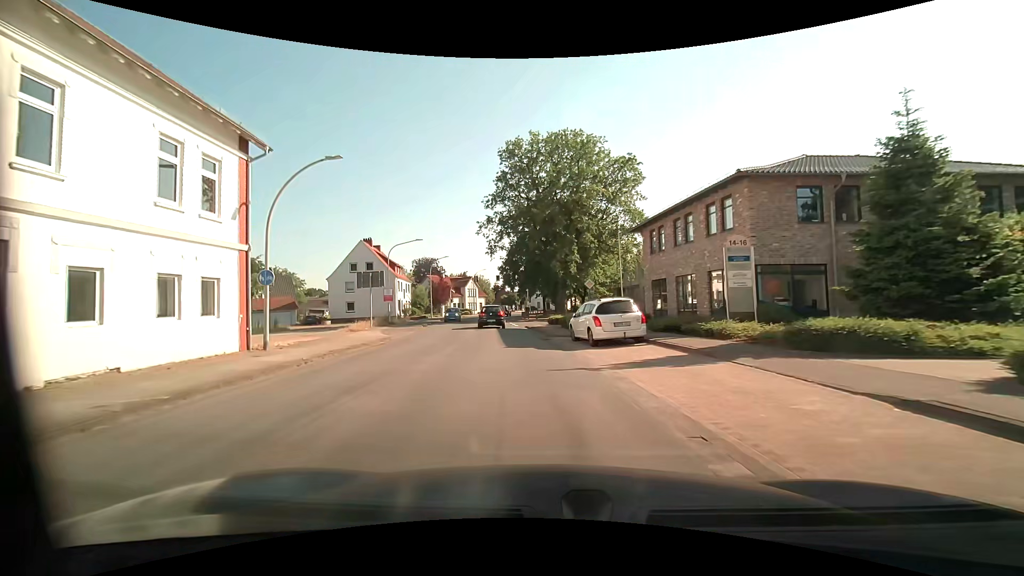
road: secondary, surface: asphalt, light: Day
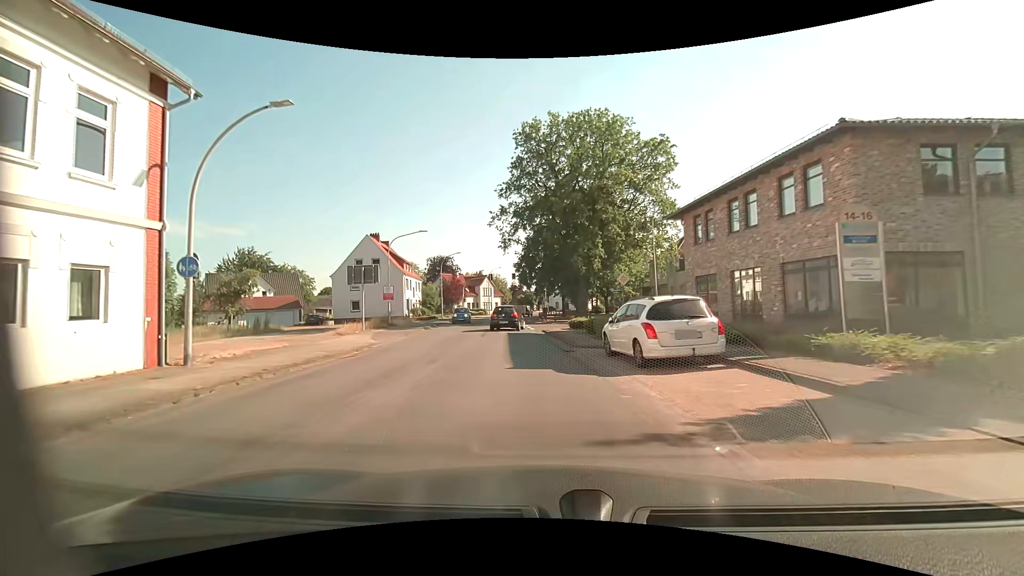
(-0.1, +5.3) m; -2°
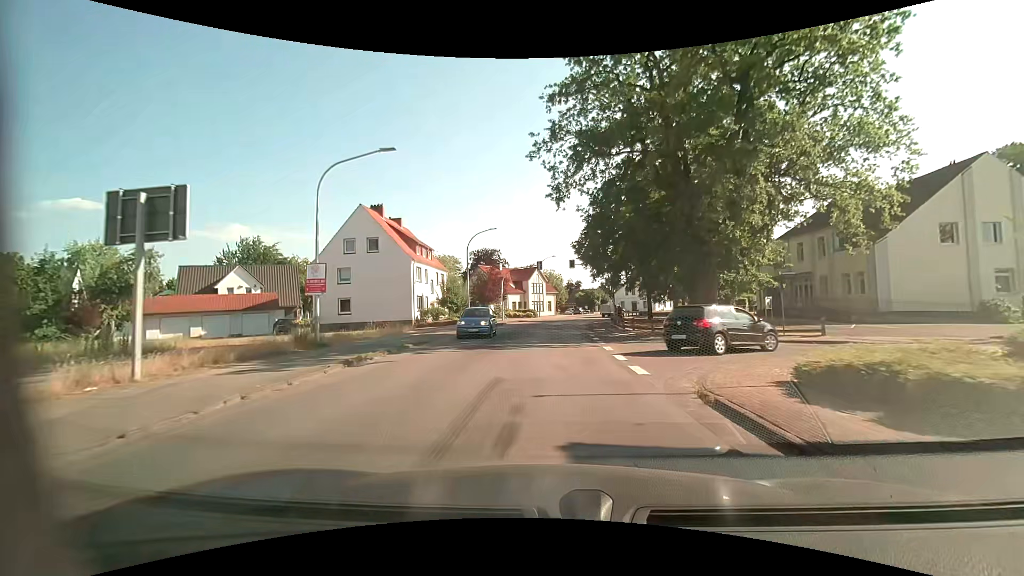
(-1.4, +21.7) m; -6°
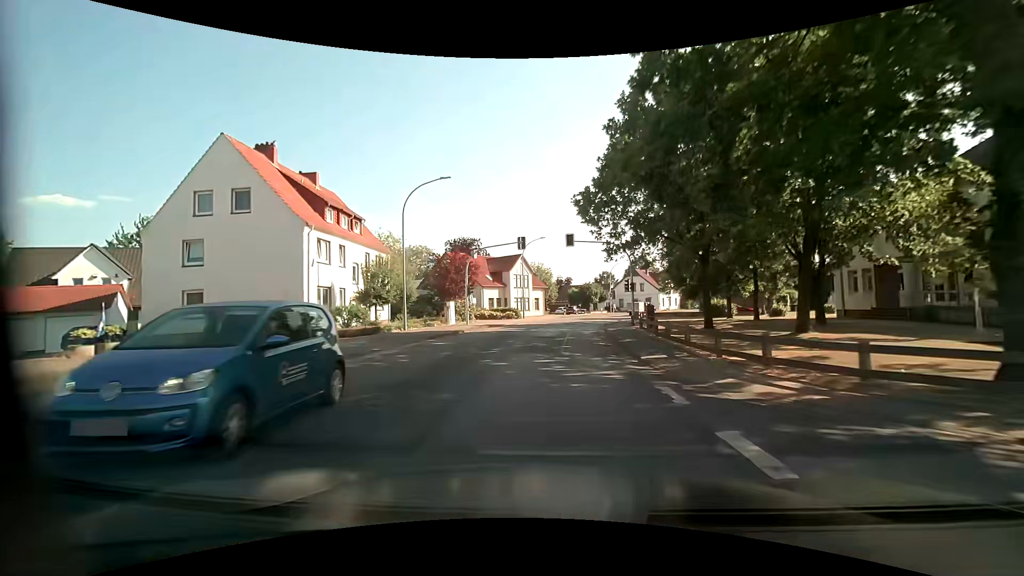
(+0.3, +18.6) m; +1°
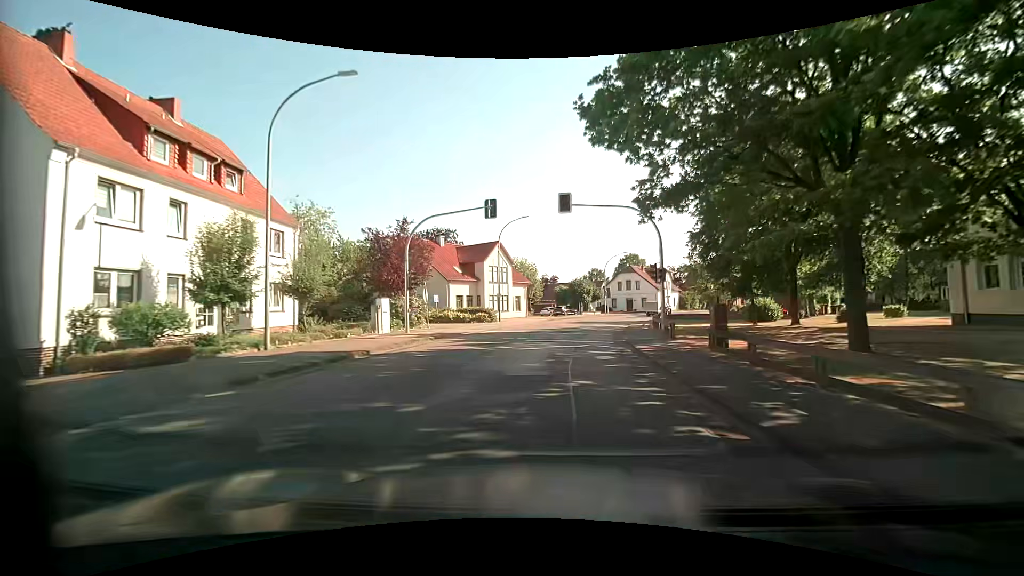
(+0.2, +13.3) m; +2°
(0, +10) (+1, +20) (+3, +30) (+5, +40) (+8, +49) (+12, +58) (+16, +67) (+21, +76) (+26, +85) (+31, +94) m
